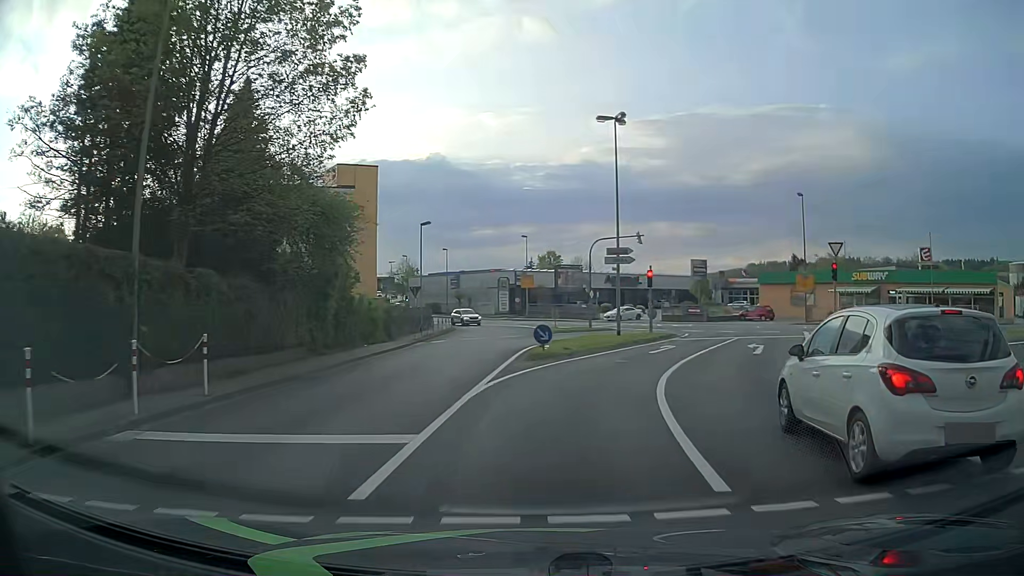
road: tertiary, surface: asphalt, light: Day
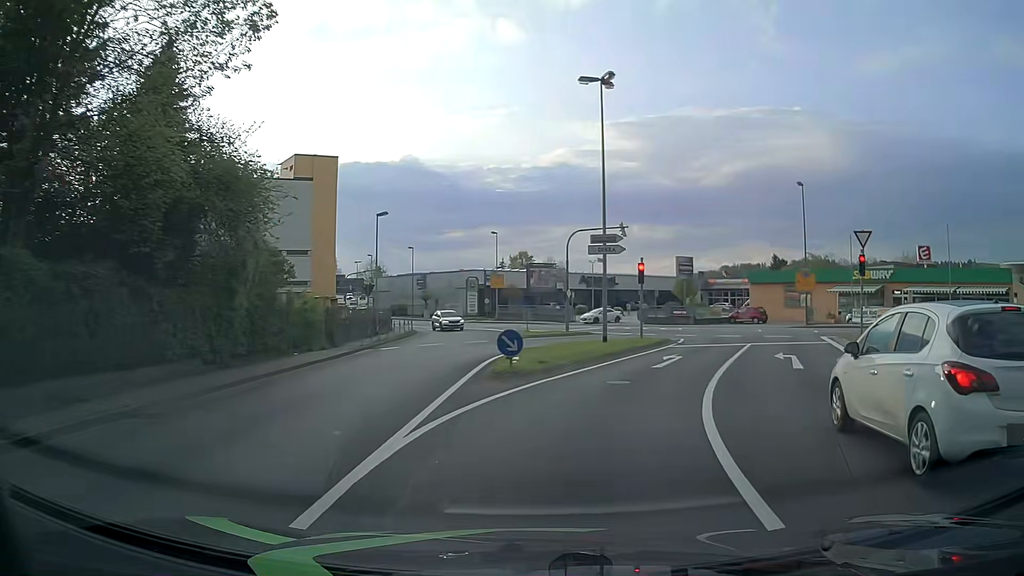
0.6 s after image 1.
(+0.1, +5.5) m; +2°
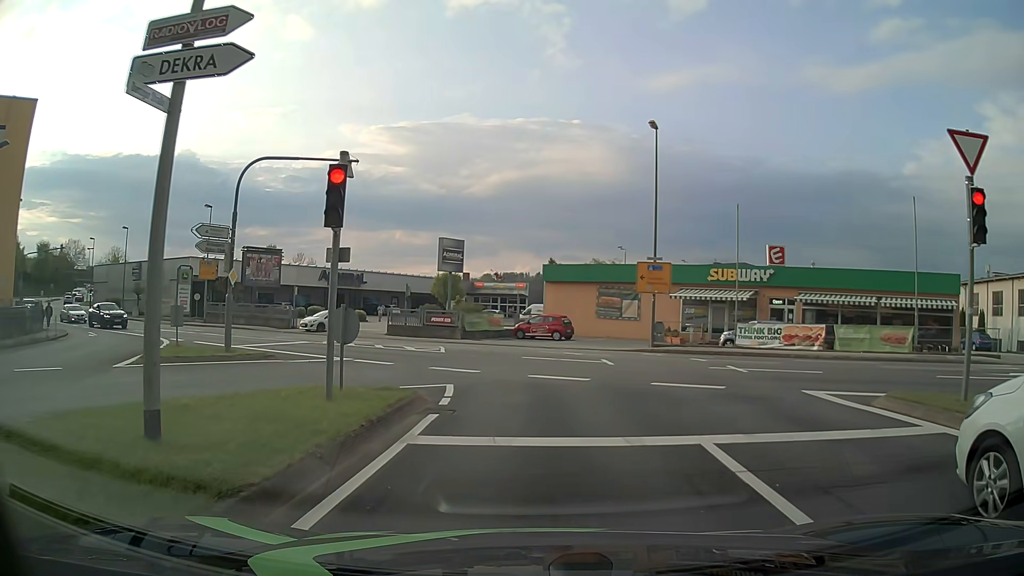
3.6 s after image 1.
(+3.0, +18.2) m; +20°
(0, +10) (0, +20) (-3, +29) (-10, +37) (-19, +42) (-27, +47) (-36, +53) (-44, +58) (-52, +64) (-60, +69) m
